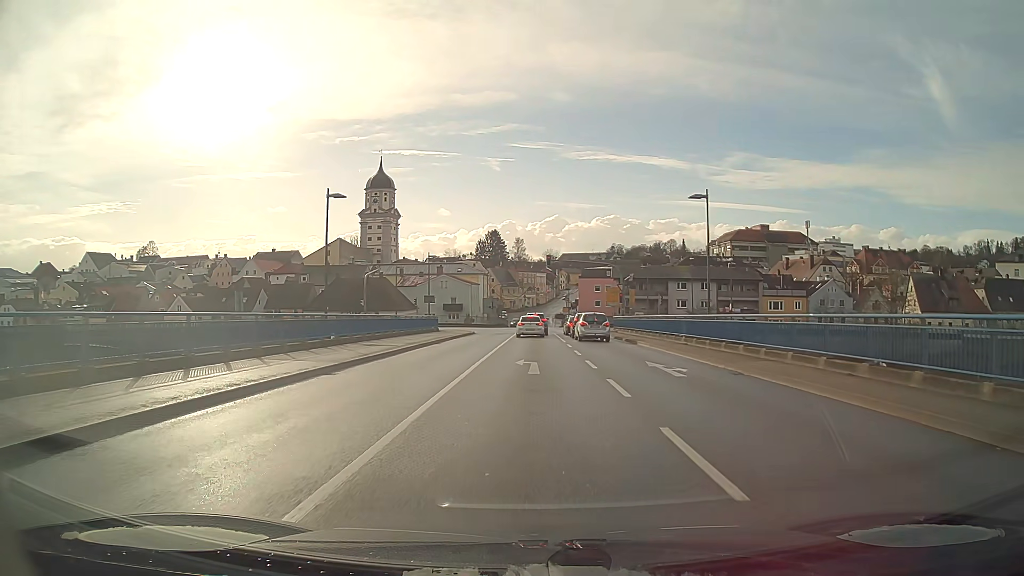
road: secondary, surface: asphalt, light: Day
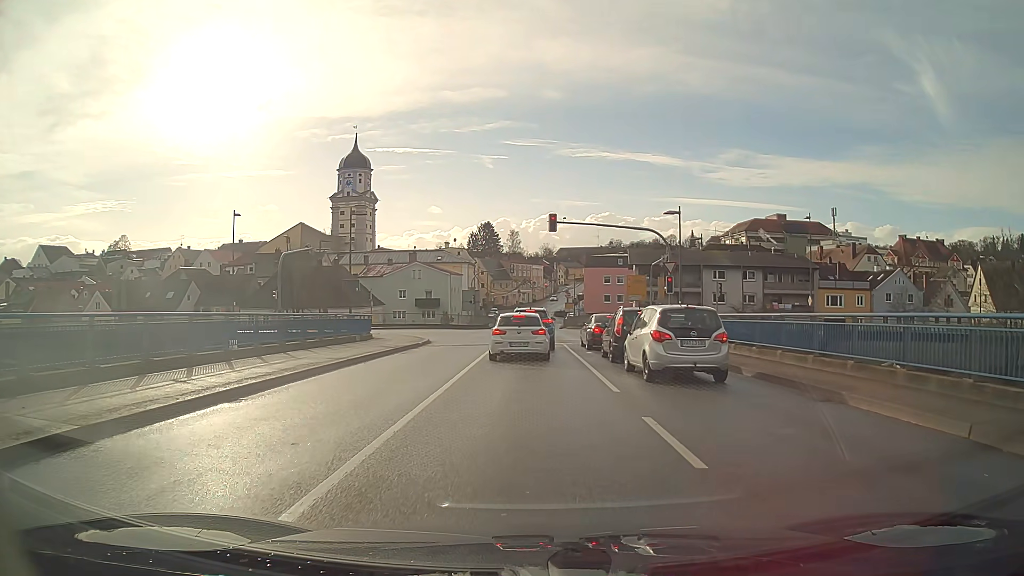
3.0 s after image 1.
(+0.1, +23.0) m; 0°
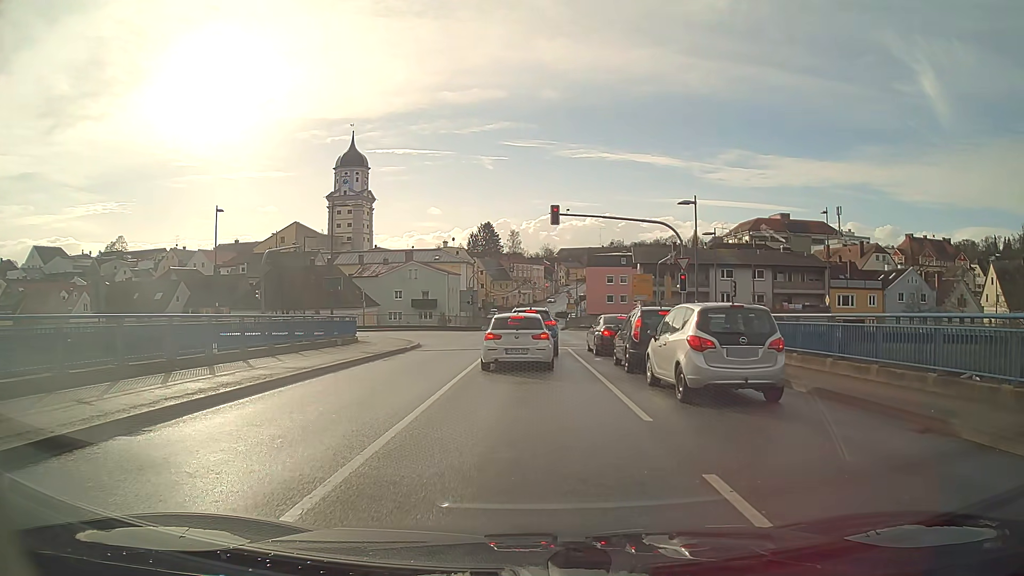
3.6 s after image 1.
(0.0, +3.1) m; 0°
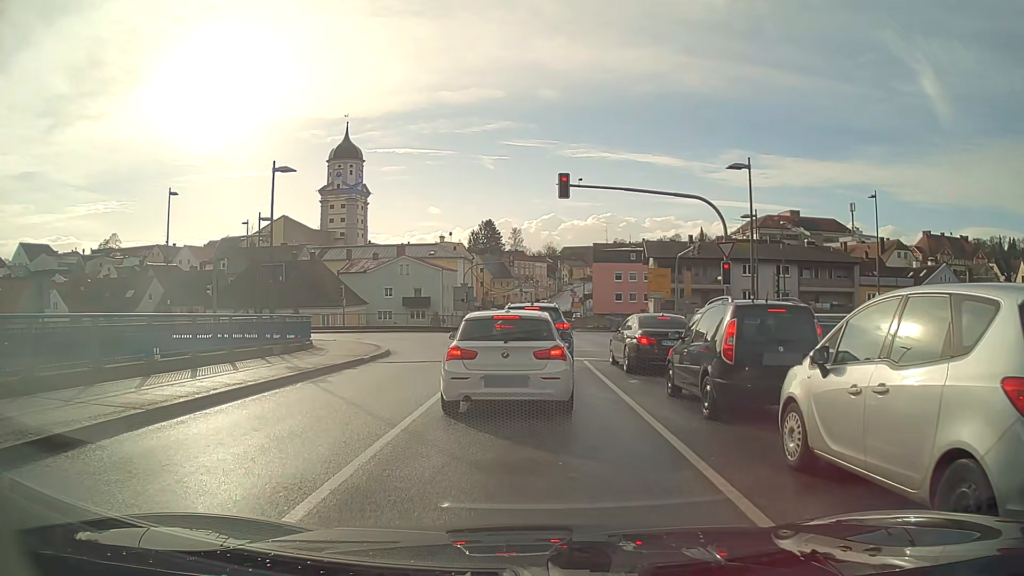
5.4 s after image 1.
(0.0, +7.3) m; 0°
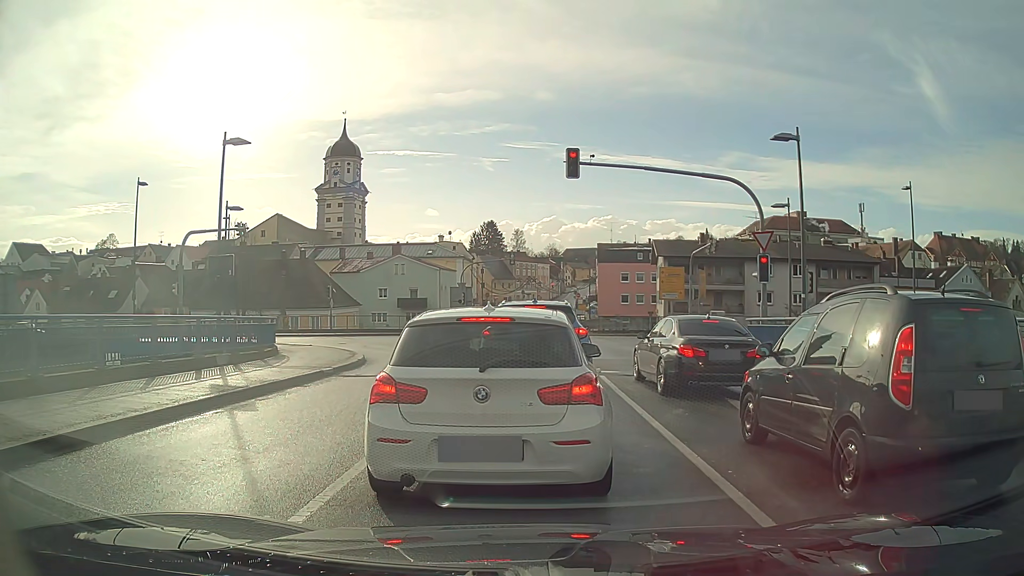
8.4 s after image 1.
(0.0, +4.1) m; +1°
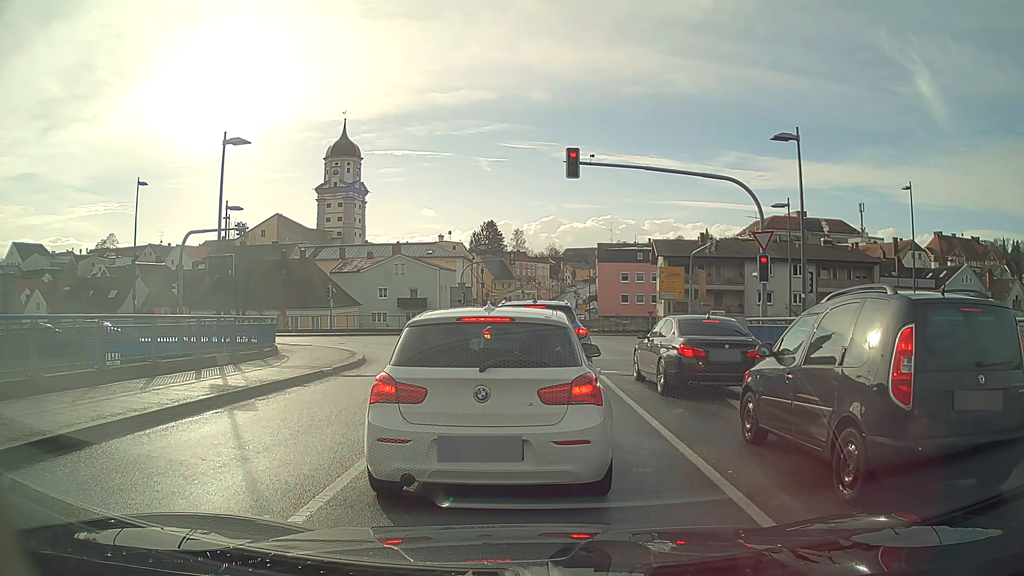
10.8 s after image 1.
(0.0, 0.0) m; 0°
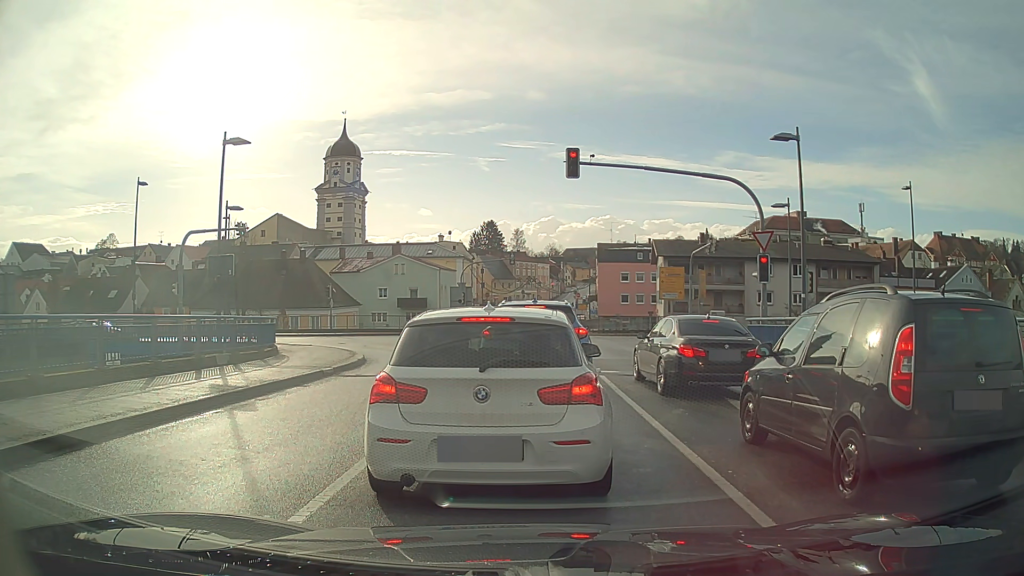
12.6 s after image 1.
(0.0, 0.0) m; 0°
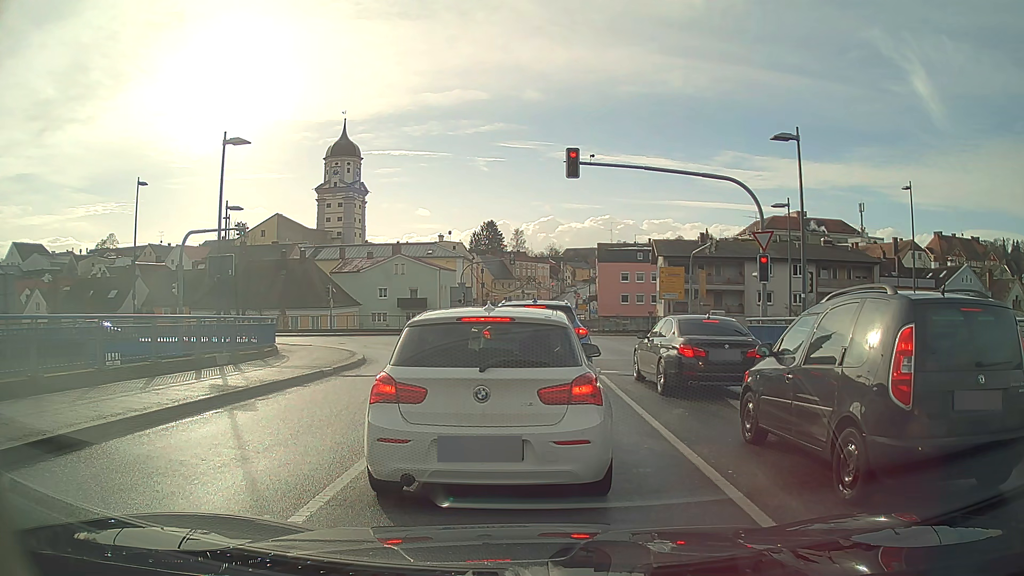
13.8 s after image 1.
(0.0, 0.0) m; 0°
